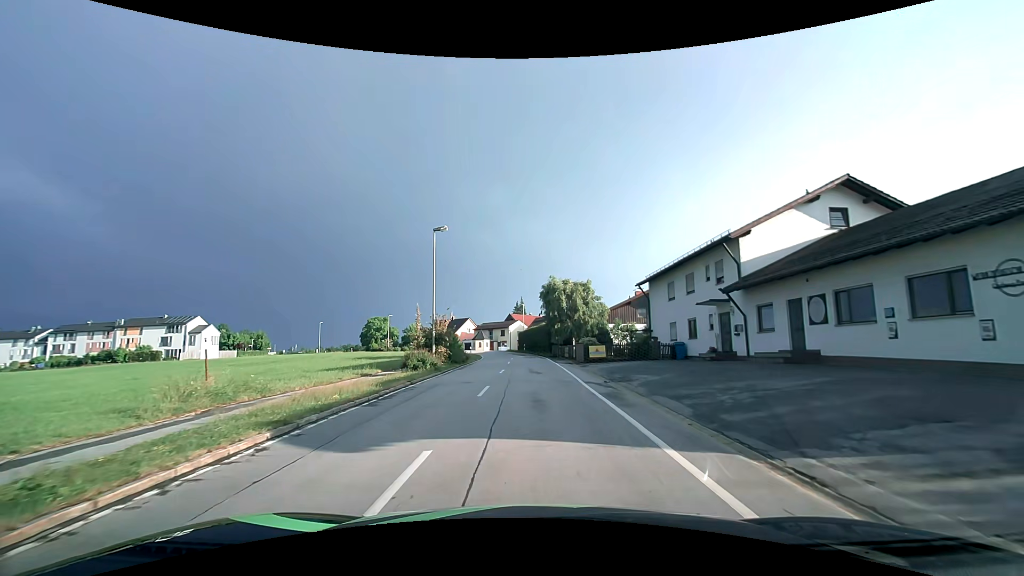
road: tertiary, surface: asphalt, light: Day
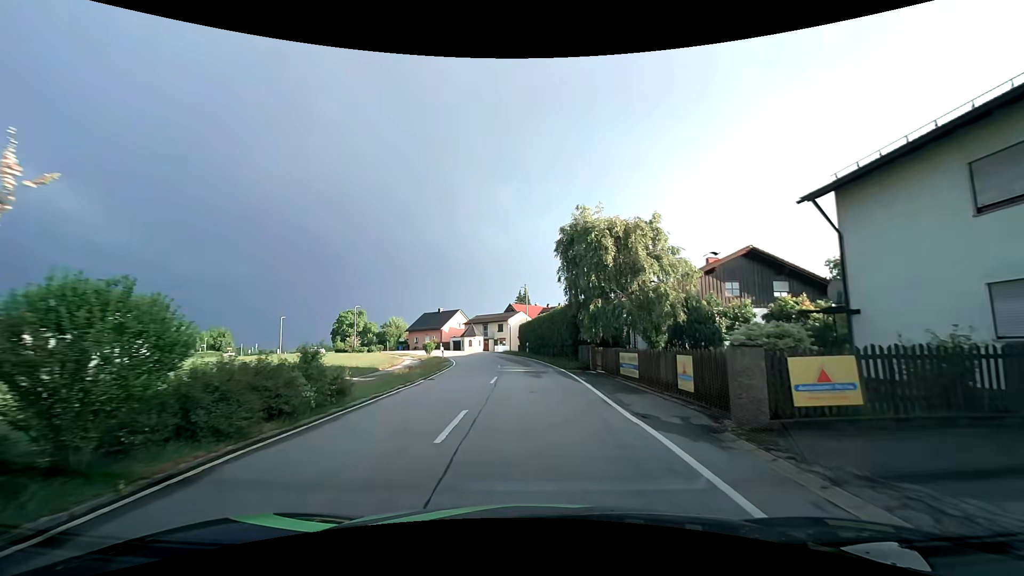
(-0.1, +24.0) m; -1°
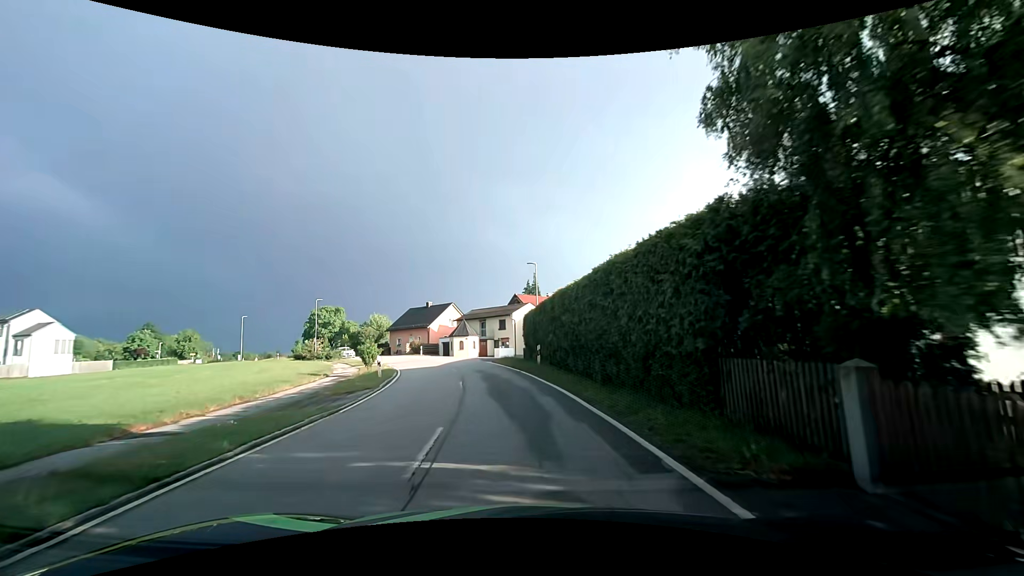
(-0.1, +19.6) m; -1°
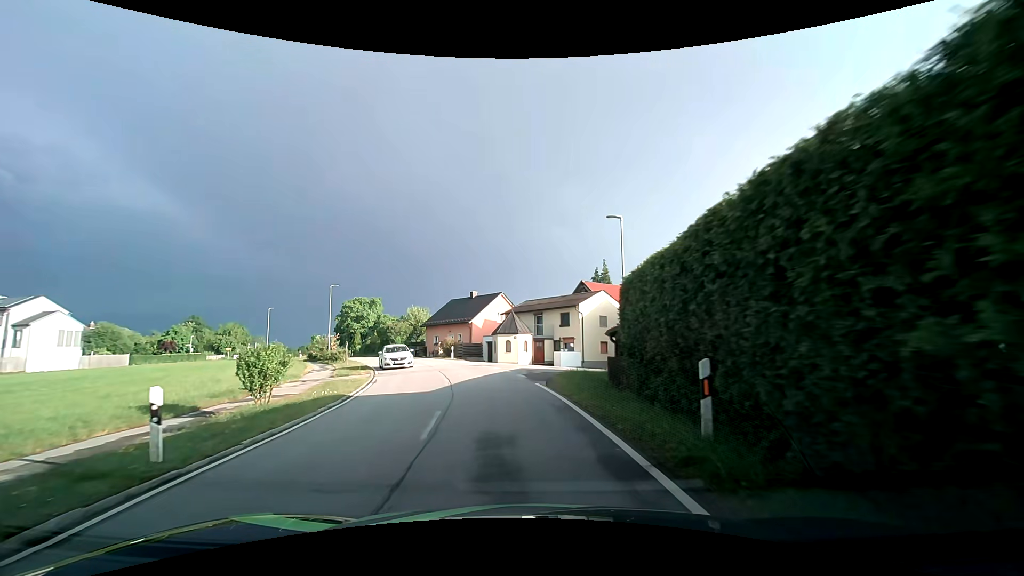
(-0.7, +16.1) m; -7°
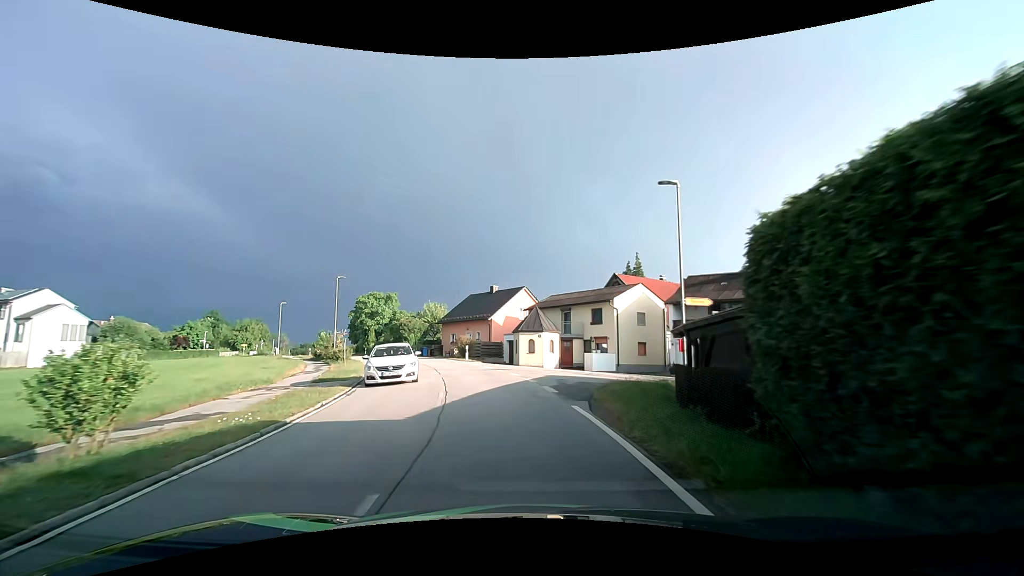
(-0.1, +5.5) m; -2°
(0, +10) (-2, +20) (-4, +30) (-8, +39) (-12, +48) (-17, +57) (-22, +65) (-28, +74) (-33, +82) (-39, +90) m
